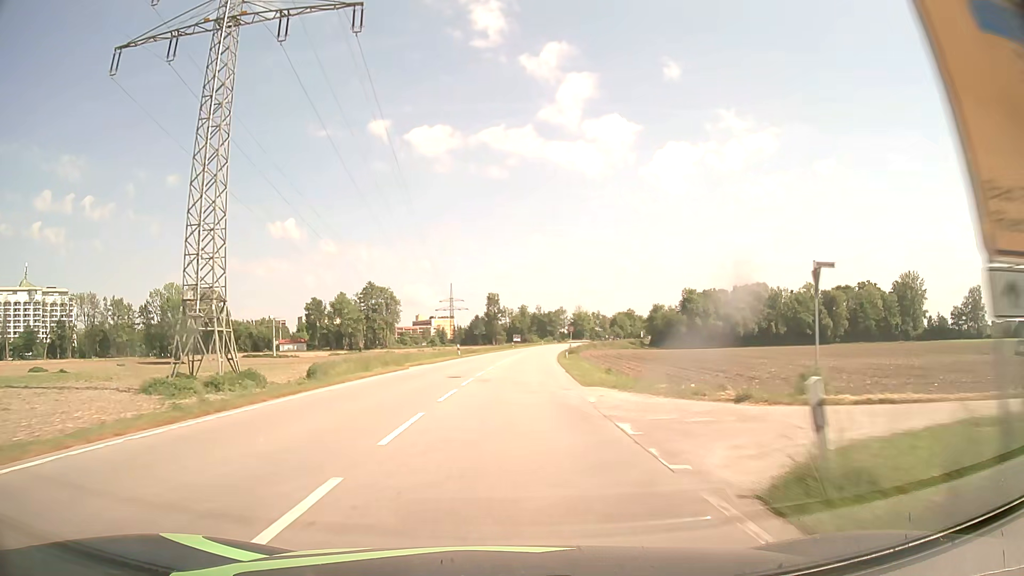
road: secondary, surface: asphalt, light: Day
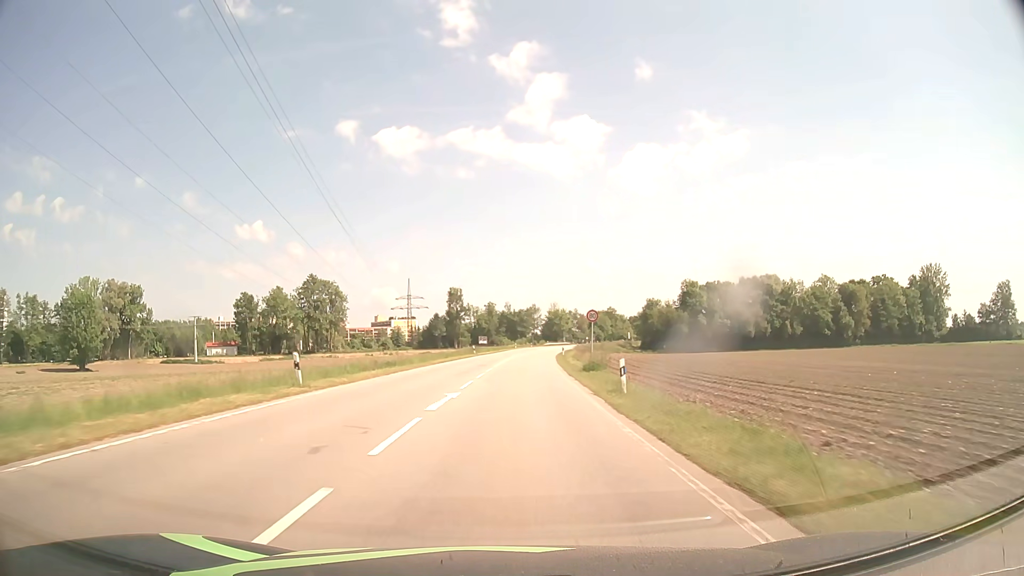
(+1.0, +37.4) m; +3°
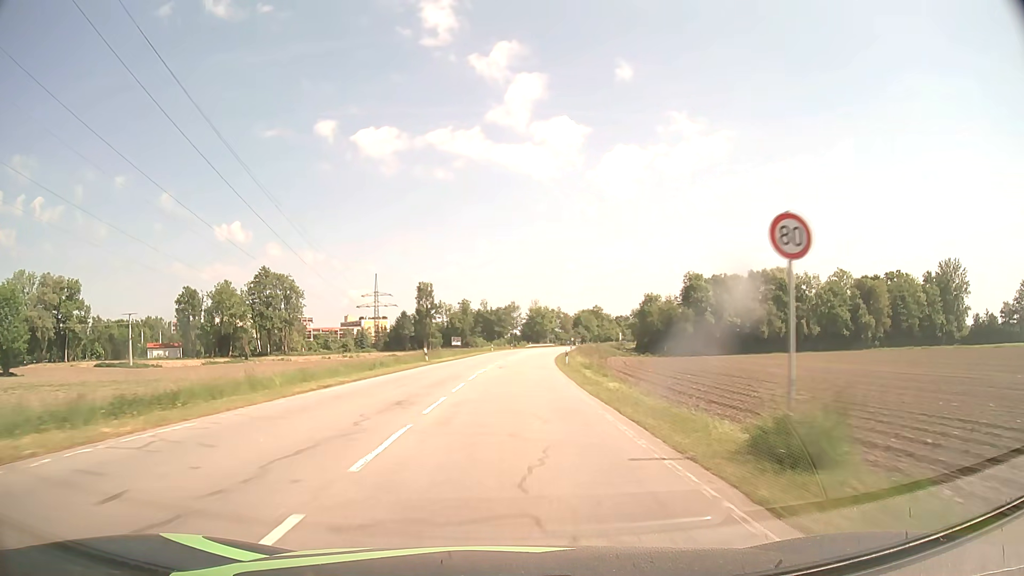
(+0.4, +25.0) m; +2°
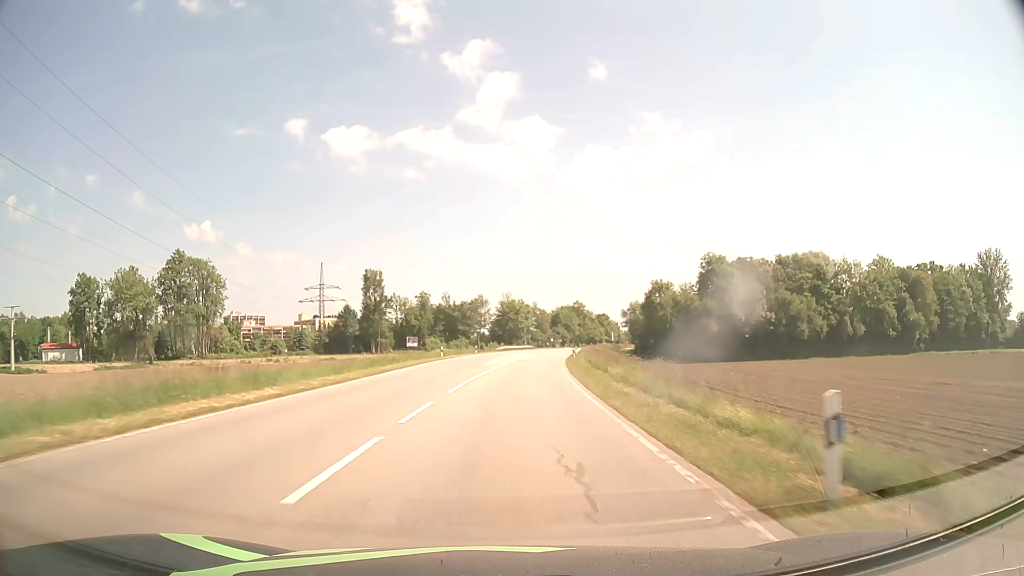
(+0.8, +37.4) m; +3°
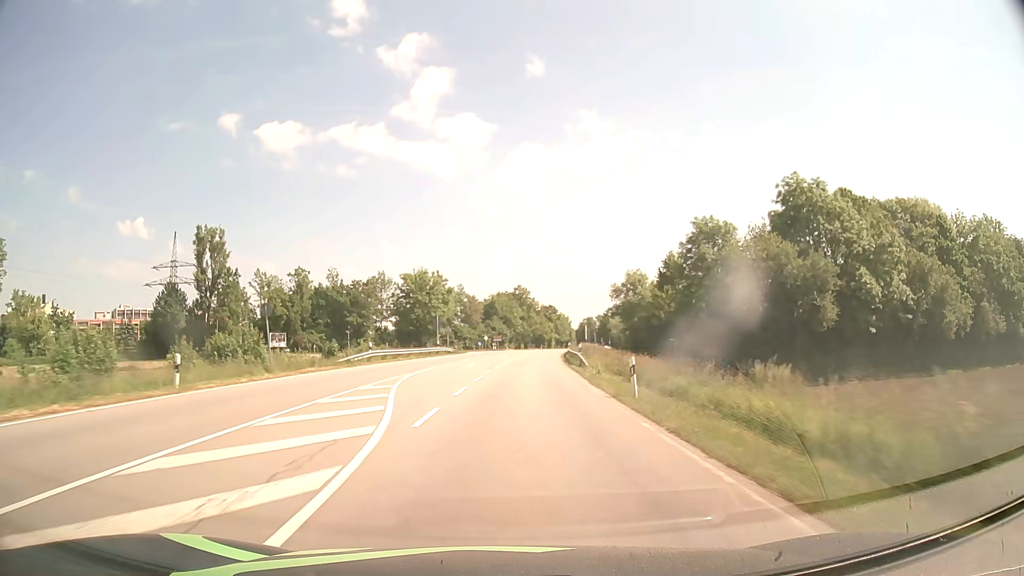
(+3.3, +62.3) m; +6°
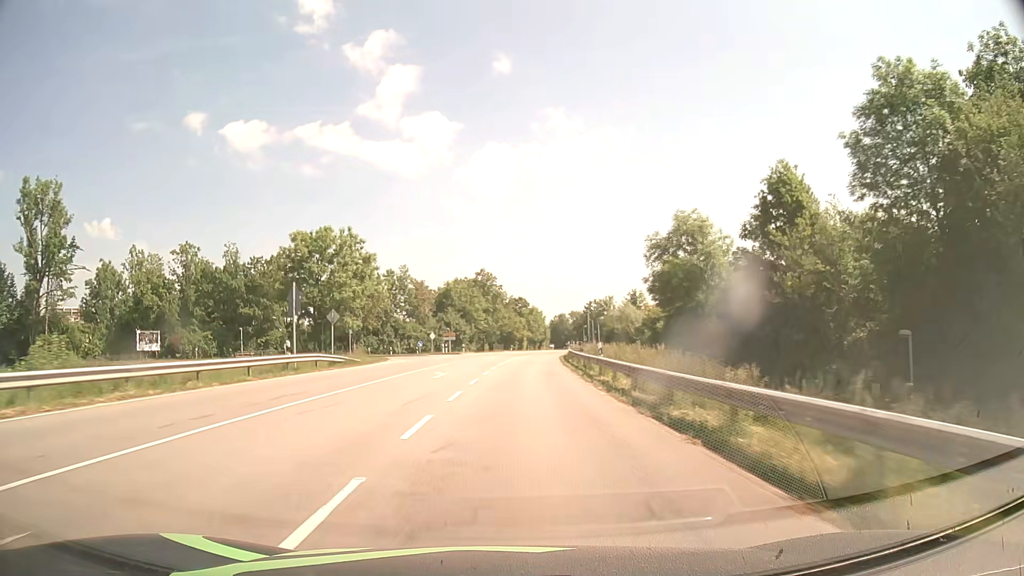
(+1.0, +37.5) m; +3°
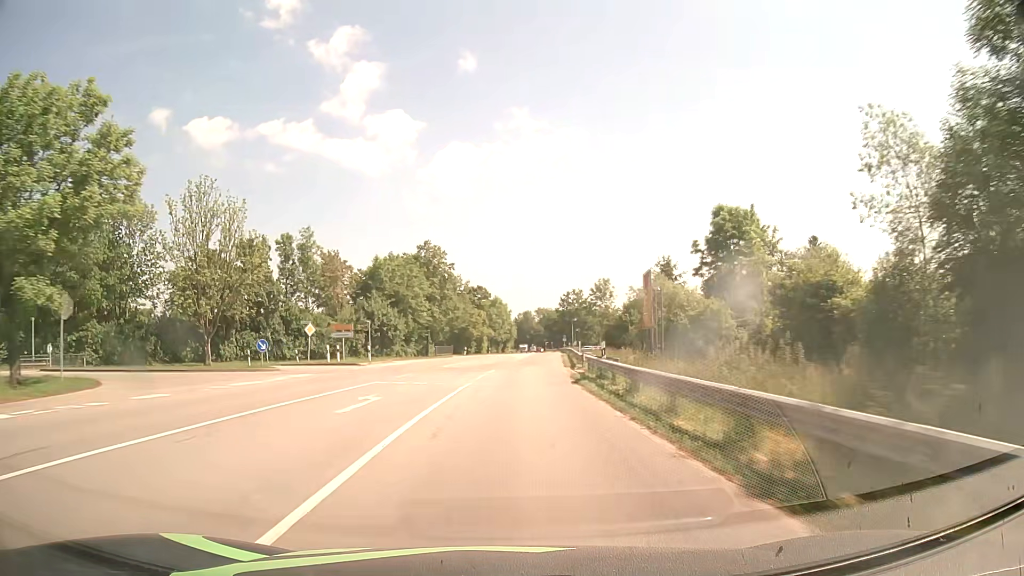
(+1.0, +37.6) m; +3°
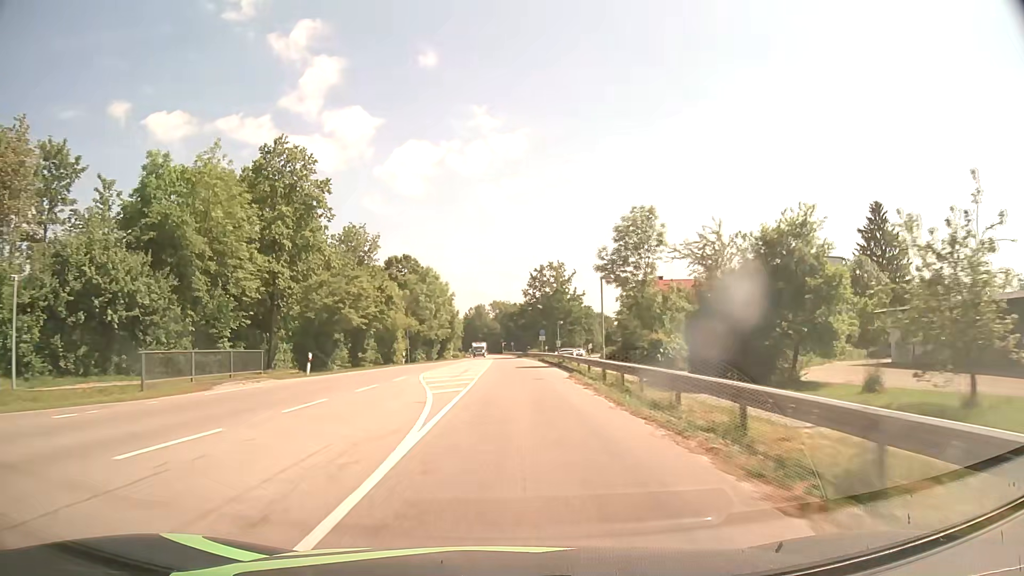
(+1.9, +50.2) m; +4°
(0, +10) (0, +20) (0, +30) (0, +40) (0, +50) (0, +60) (0, +70) (0, +80) (0, +90) (0, +100) m
